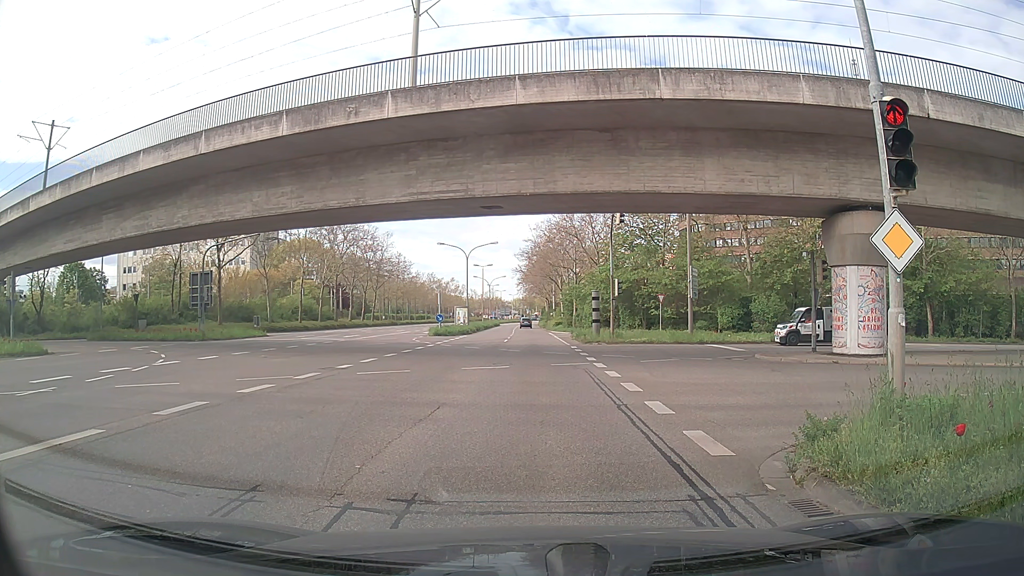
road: secondary_link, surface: asphalt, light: Day
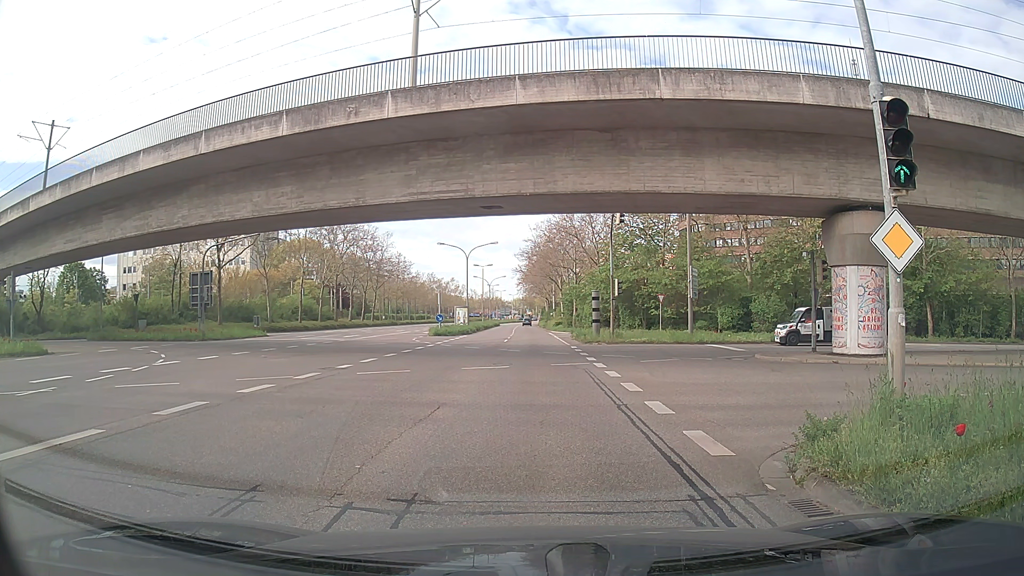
(0.0, 0.0) m; 0°
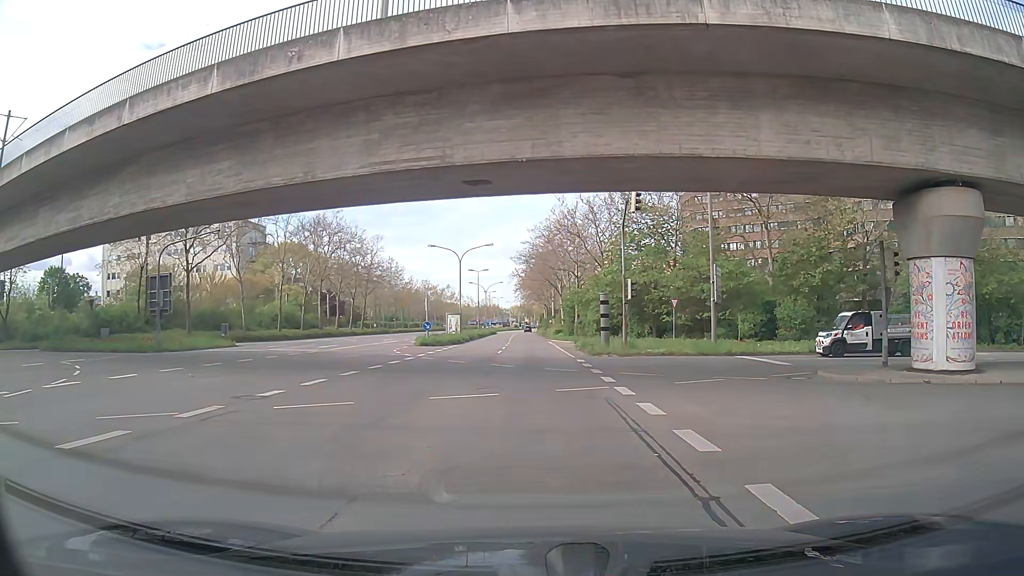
(+0.1, +5.8) m; +1°
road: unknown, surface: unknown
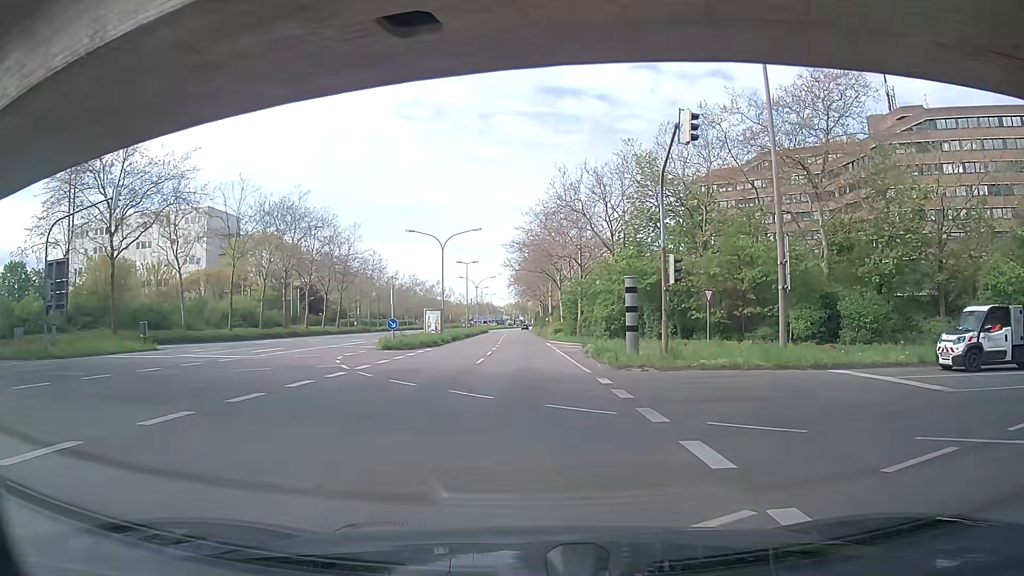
(+0.1, +10.3) m; 0°
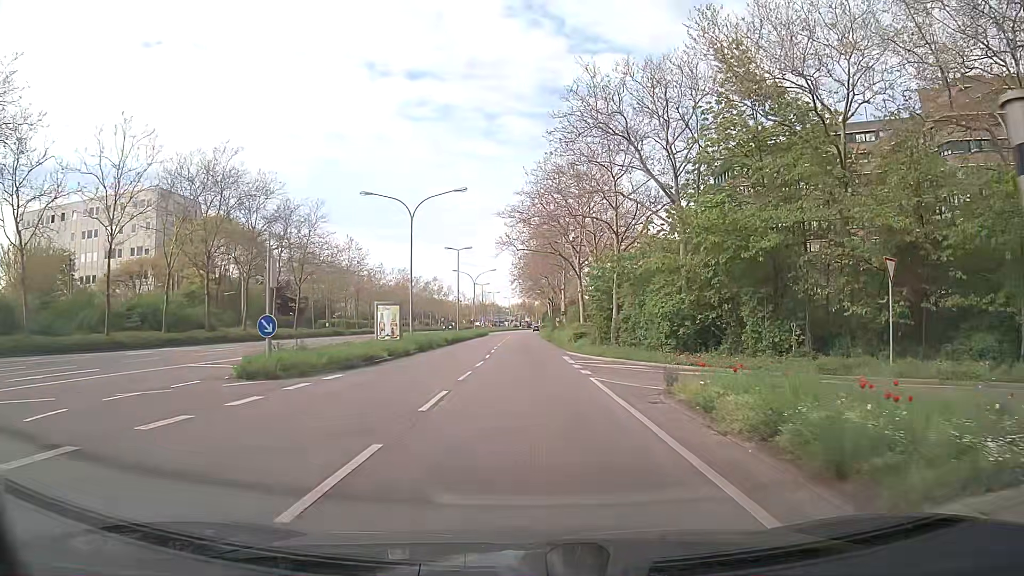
(0.0, +18.5) m; 0°
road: secondary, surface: asphalt
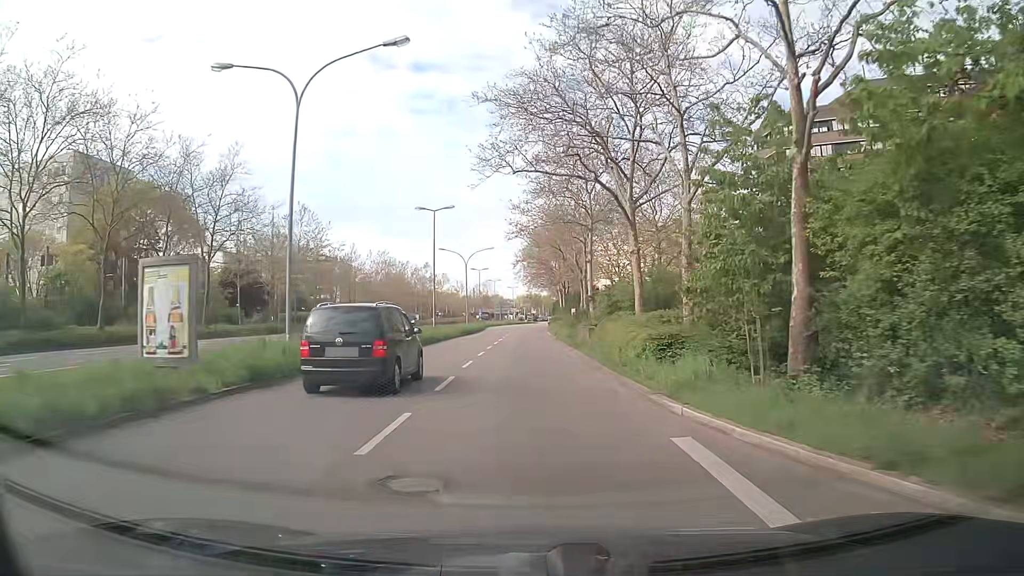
(-0.3, +22.2) m; -1°
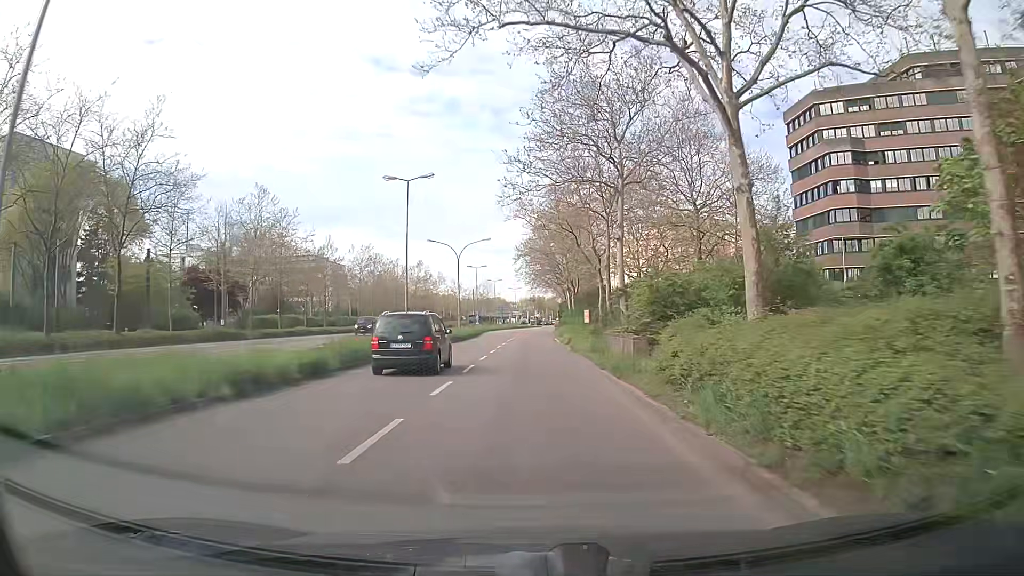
(0.0, +12.4) m; 0°
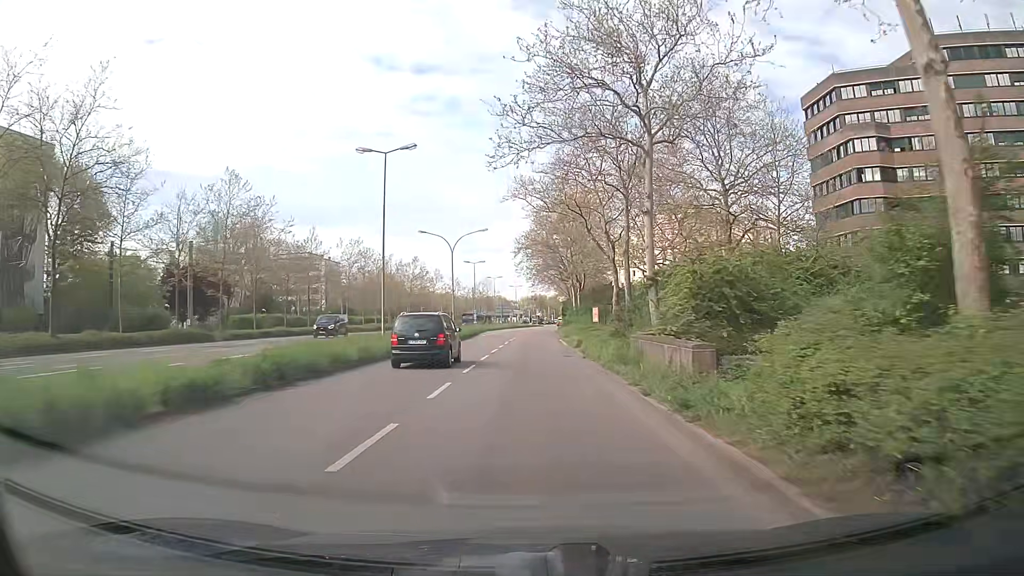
(0.0, +6.5) m; +1°
(0, +10) (0, +20) (0, +30) (0, +40) (0, +50) (0, +60) (0, +70) (0, +80) (+1, +90) (+1, +100) m
